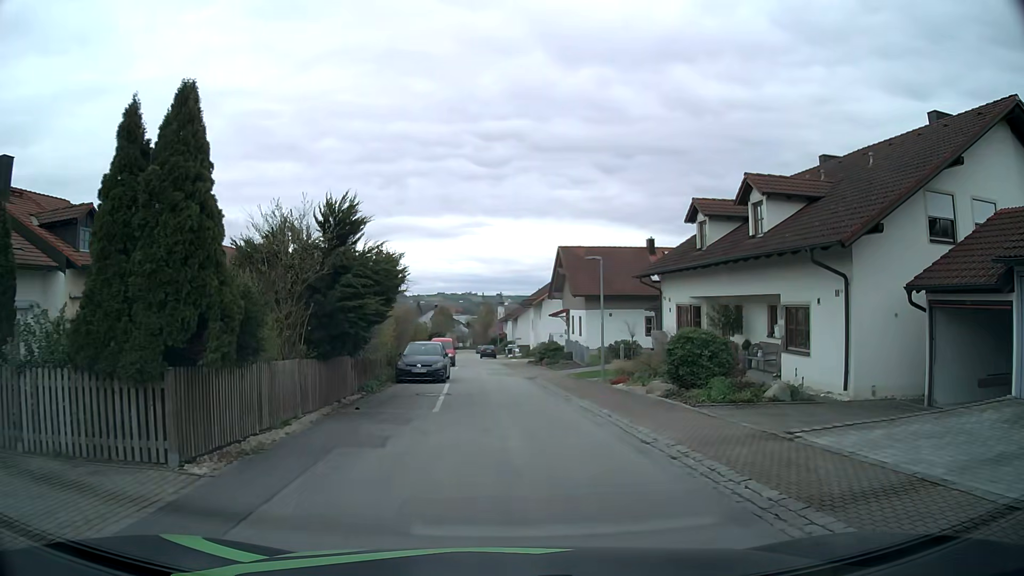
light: Day
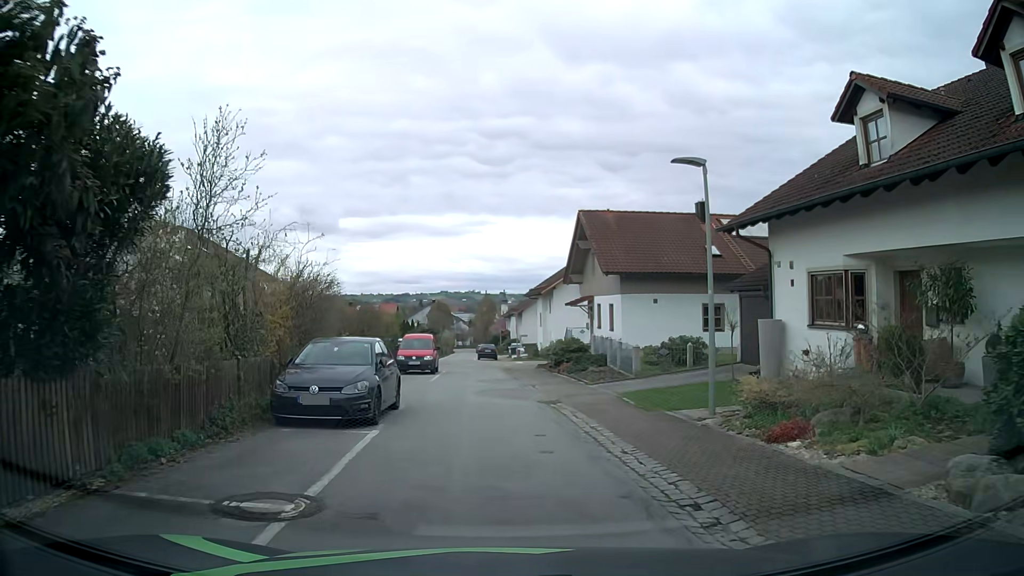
(-0.3, +12.8) m; -2°
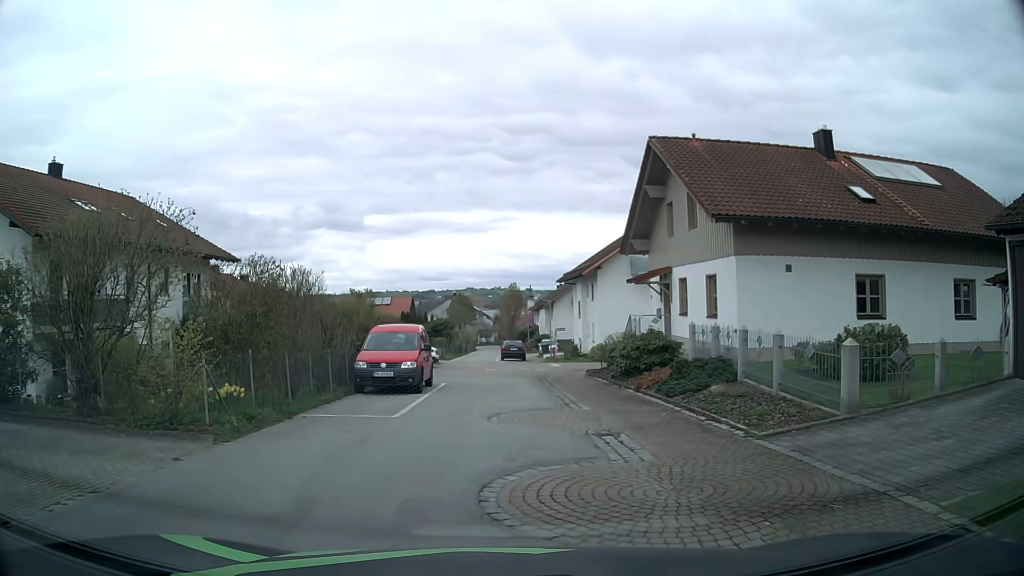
(-0.2, +12.6) m; -2°
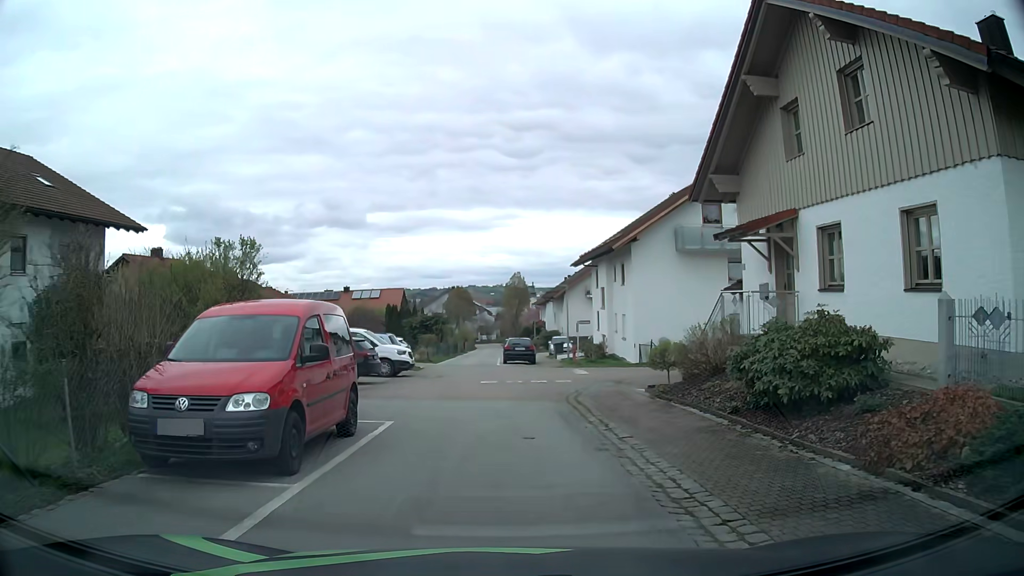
(0.0, +10.9) m; 0°
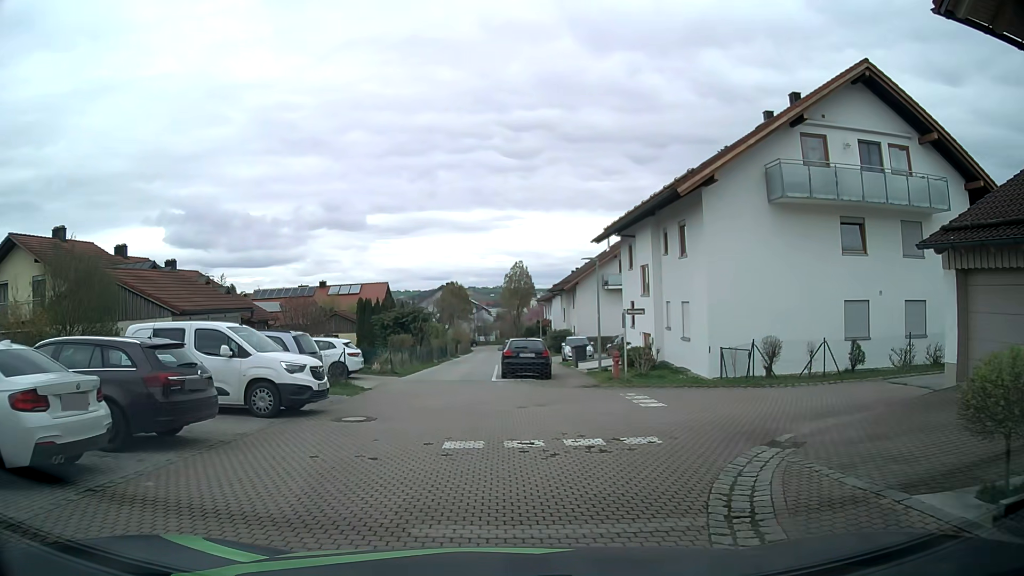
(0.0, +12.4) m; 0°
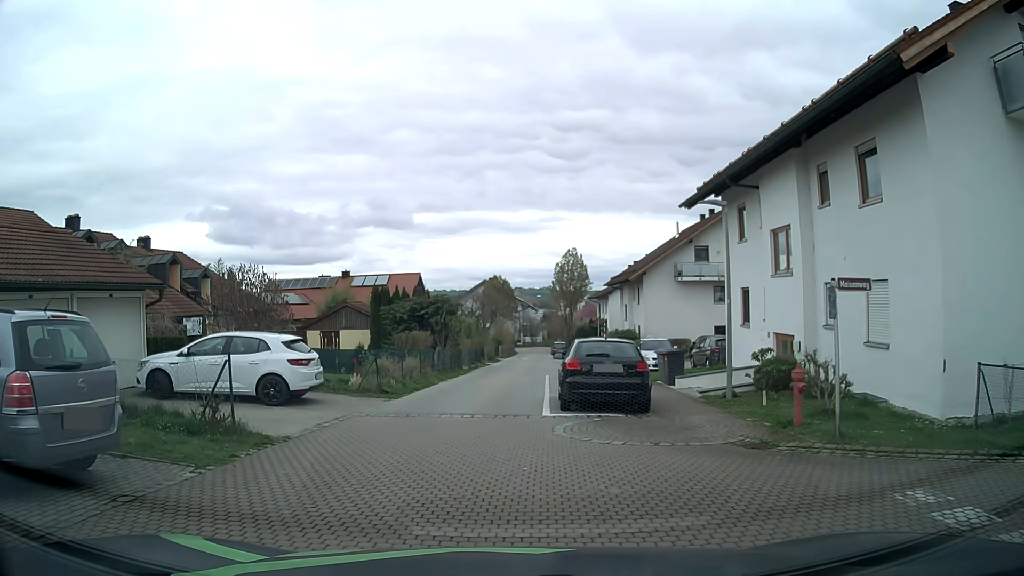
(-0.3, +10.4) m; -4°
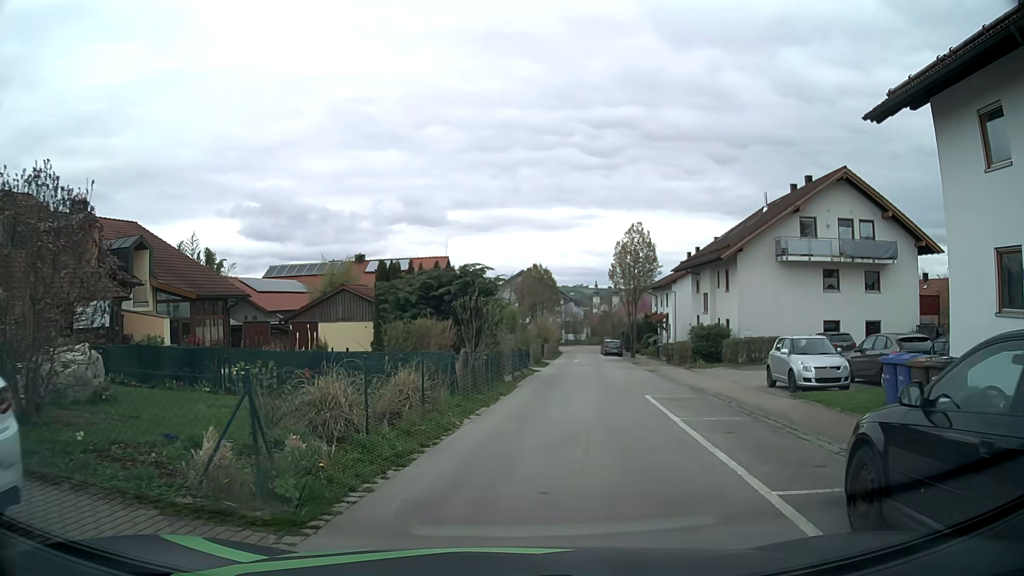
(-0.9, +11.5) m; -3°
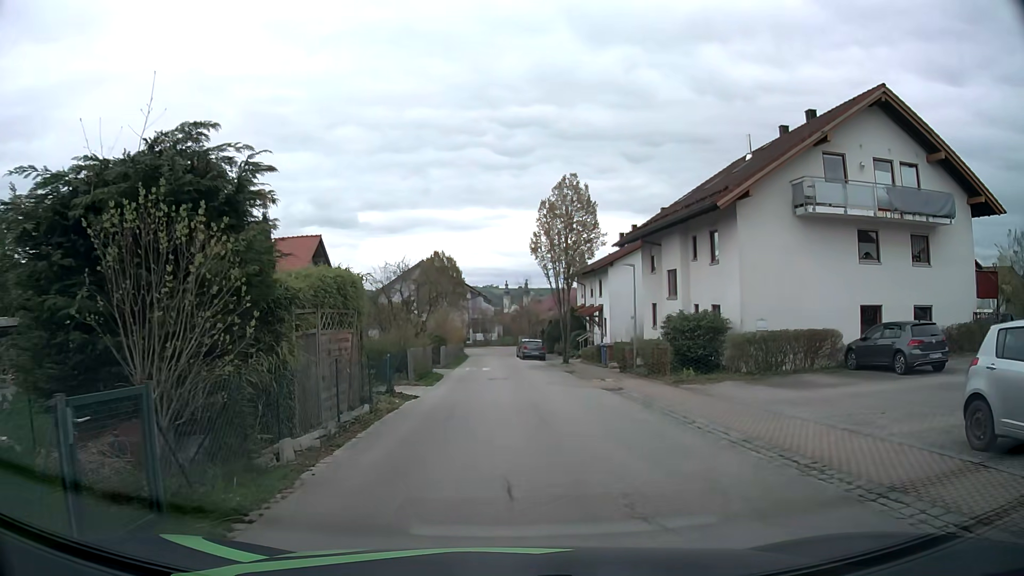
(+1.2, +13.3) m; +7°
(0, +10) (0, +20) (0, +30) (-1, +40) (-1, +50) (-1, +60) (+1, +70) (+8, +77) (+17, +80) (+27, +82) m
